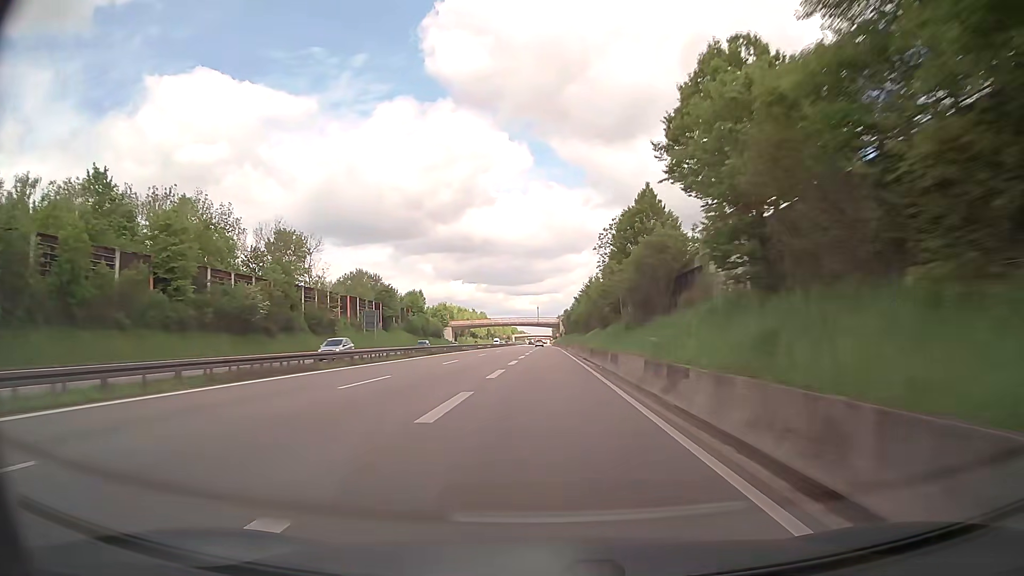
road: trunk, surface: asphalt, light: Day
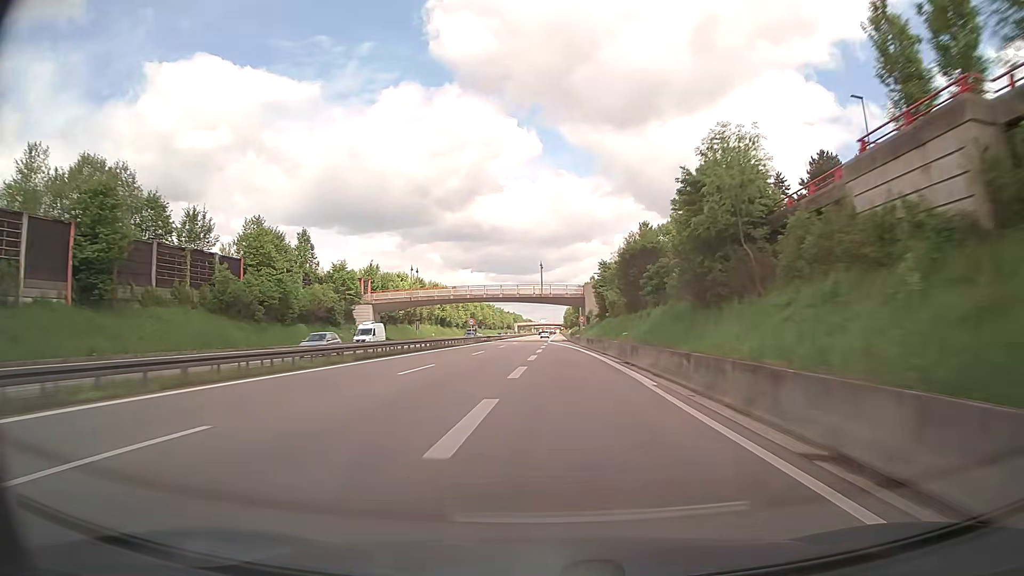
(+0.1, +87.5) m; -1°
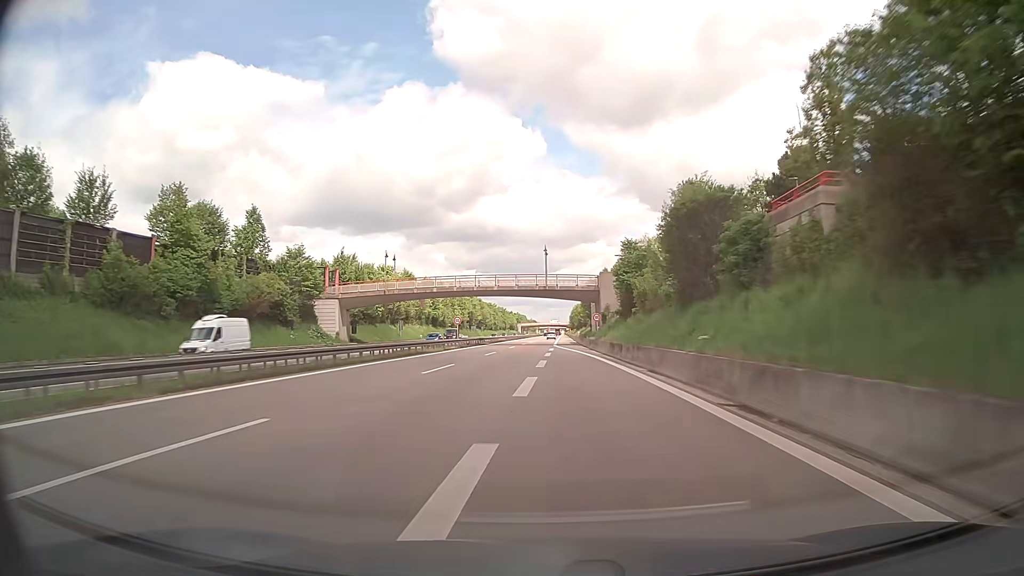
(-0.1, +17.0) m; 0°
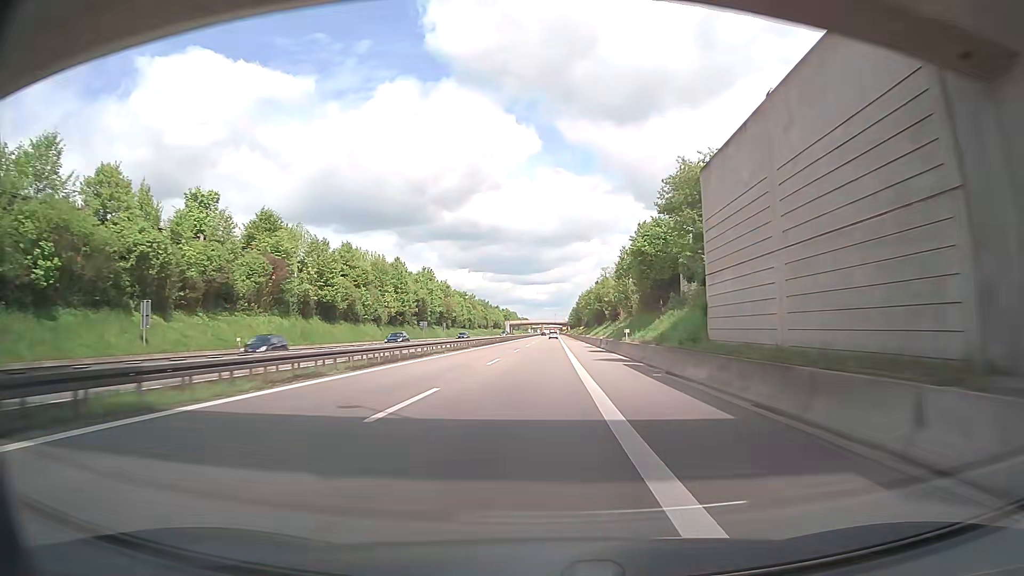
(-0.1, +66.3) m; +1°
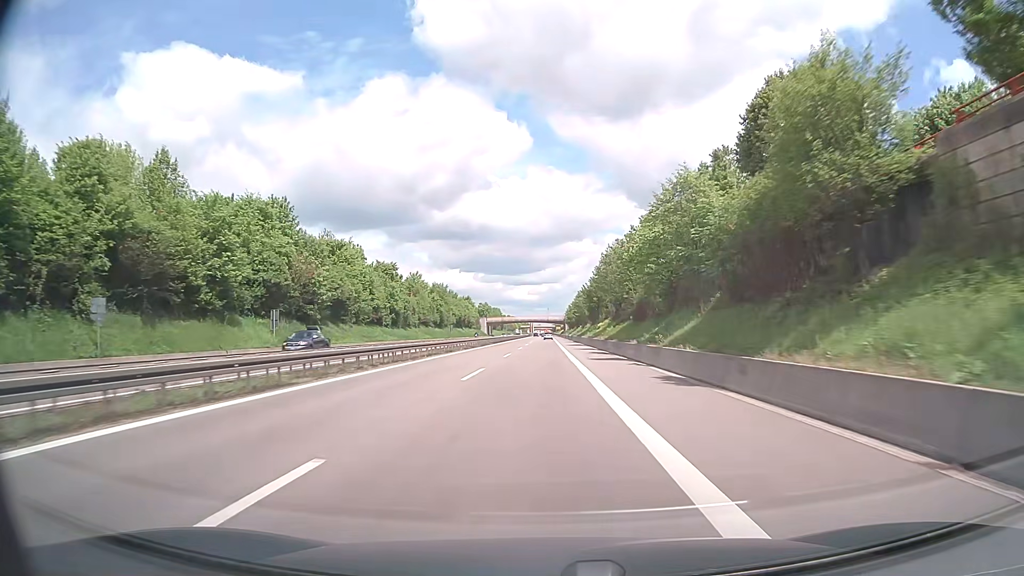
(+0.6, +81.6) m; +1°
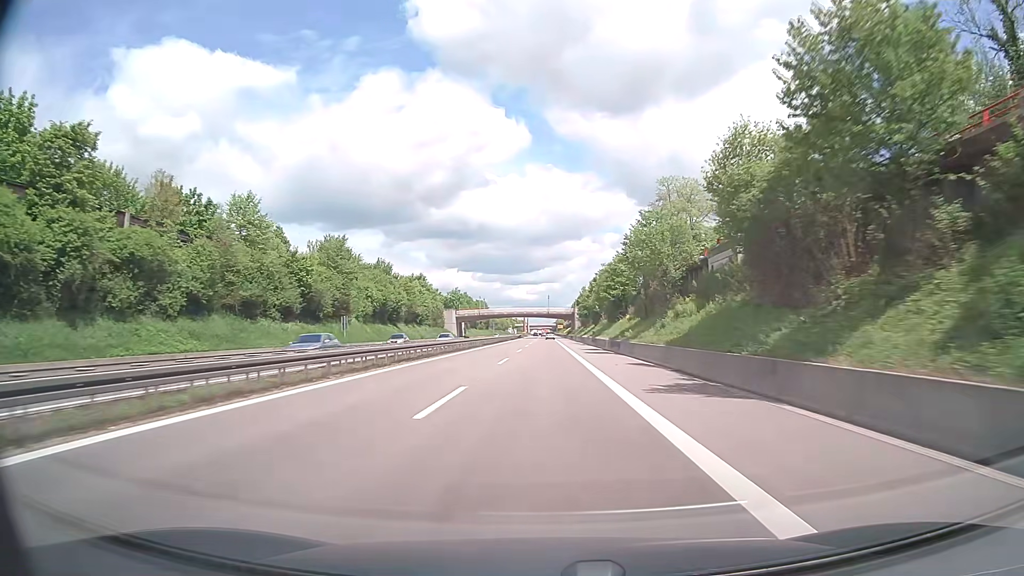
(0.0, +81.1) m; 0°
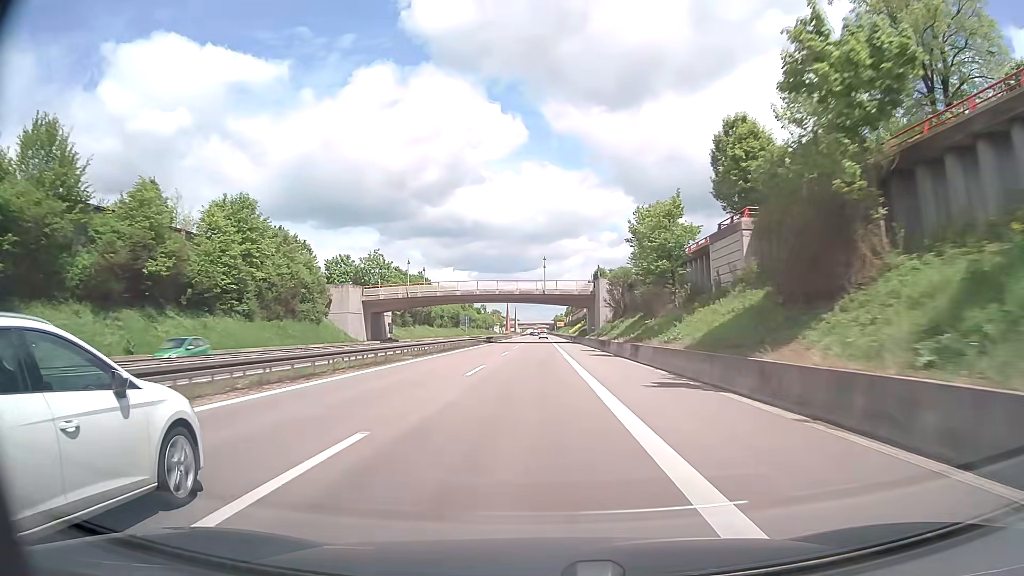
(+0.5, +80.2) m; 0°
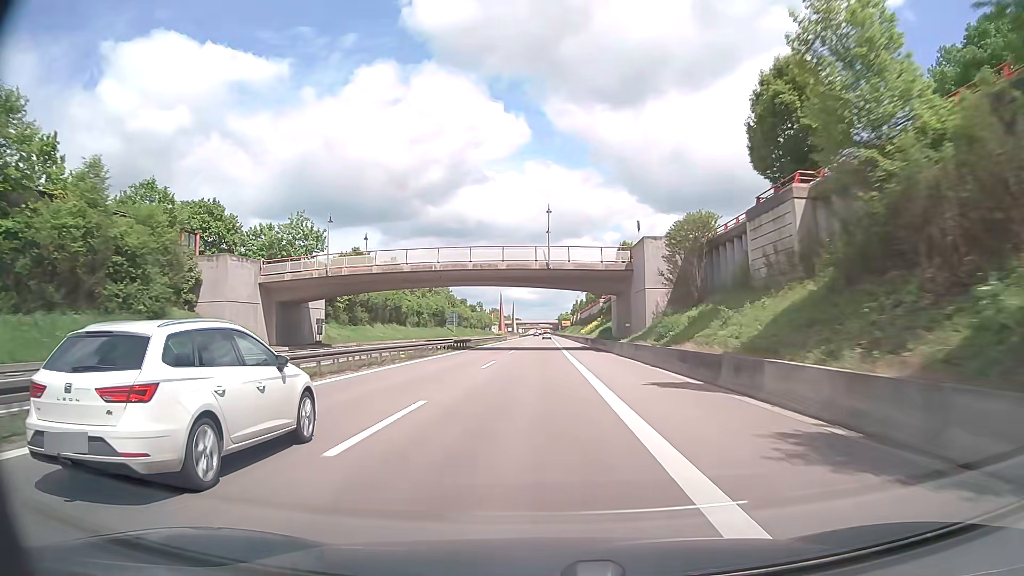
(-0.2, +31.9) m; 0°
(0, +10) (0, +20) (0, +30) (0, +40) (0, +50) (0, +60) (0, +70) (0, +80) (0, +90) (0, +100) m
